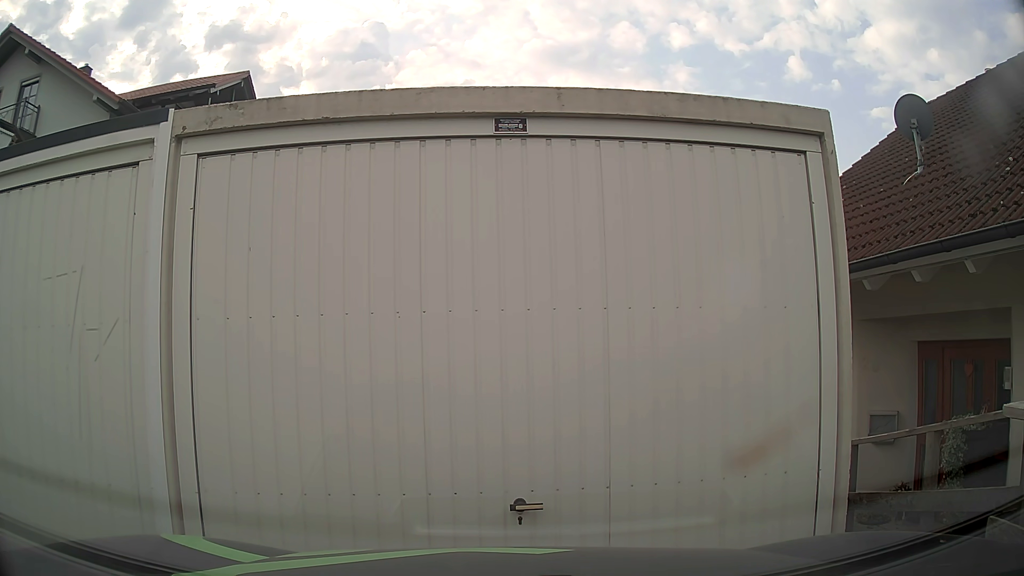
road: residential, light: Day
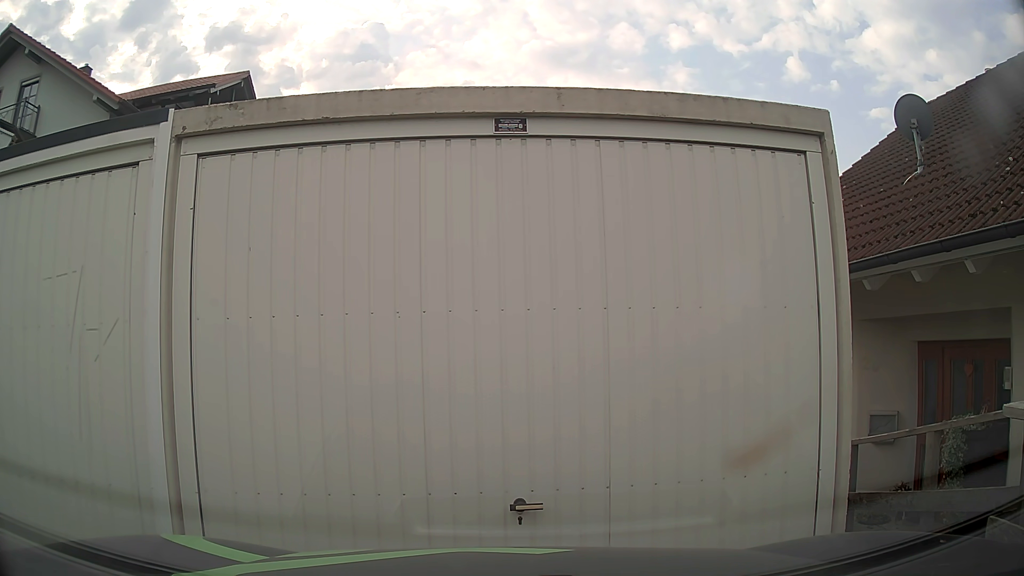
(0.0, 0.0) m; 0°
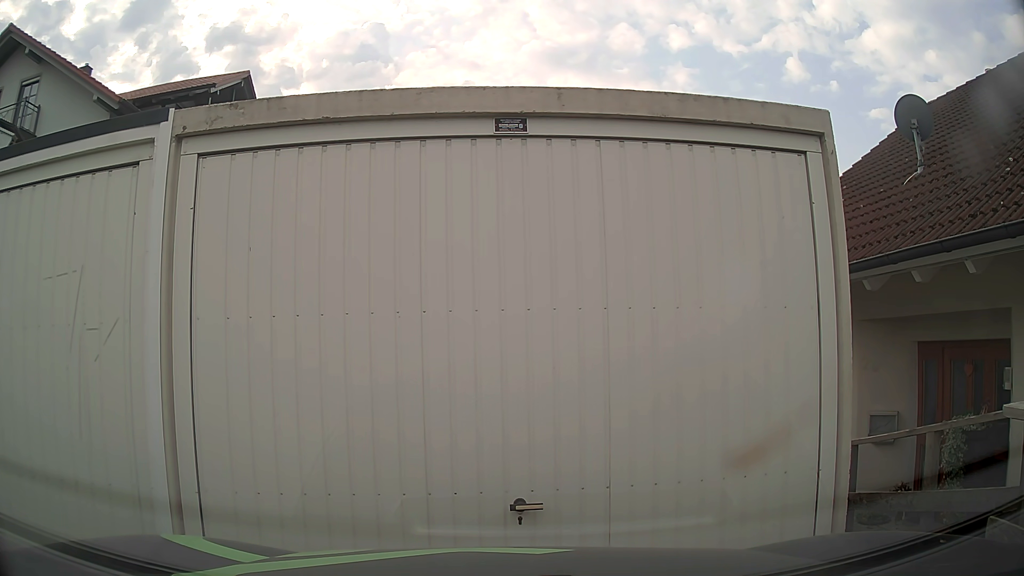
(0.0, 0.0) m; 0°
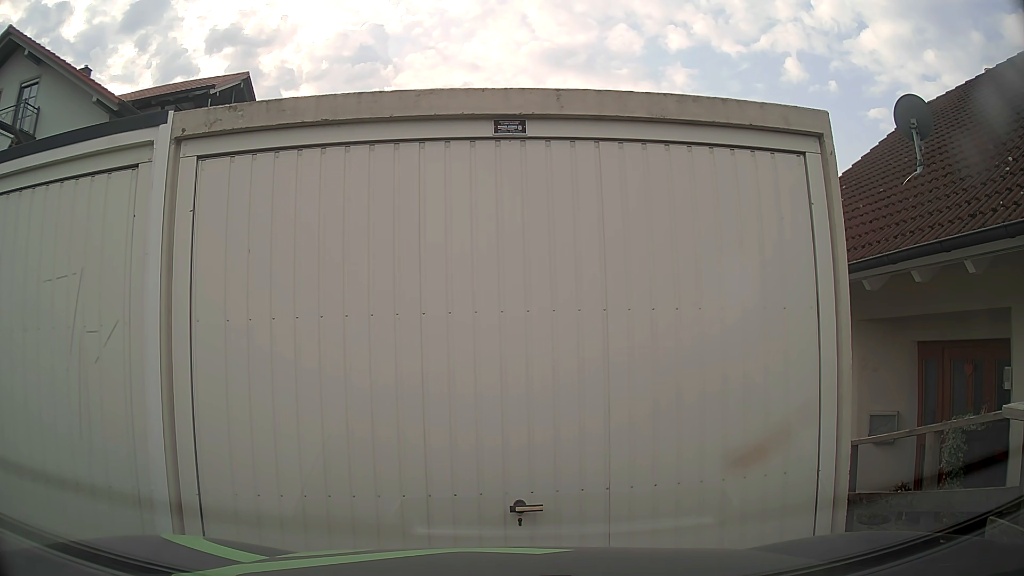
(0.0, 0.0) m; 0°
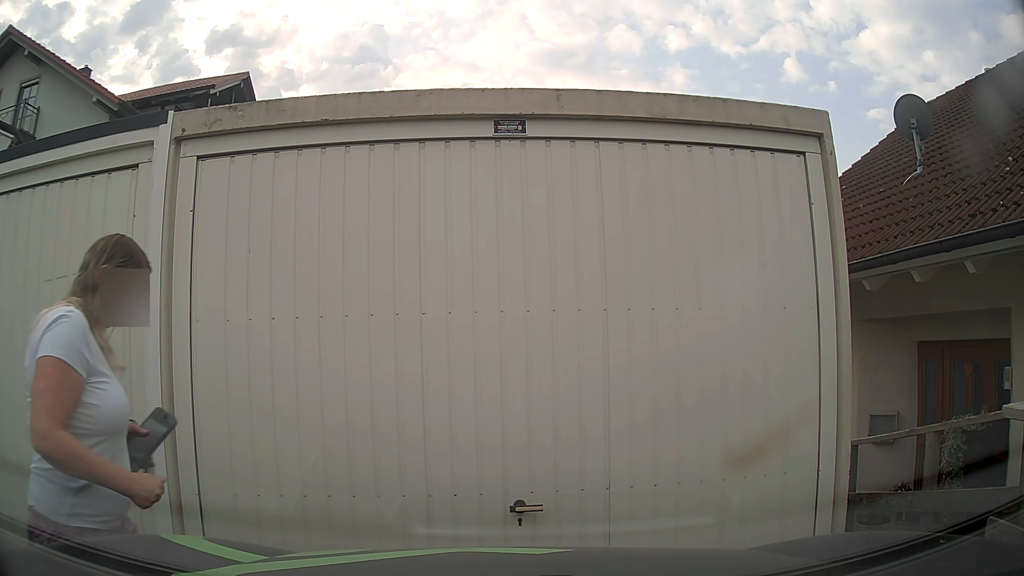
(0.0, 0.0) m; 0°
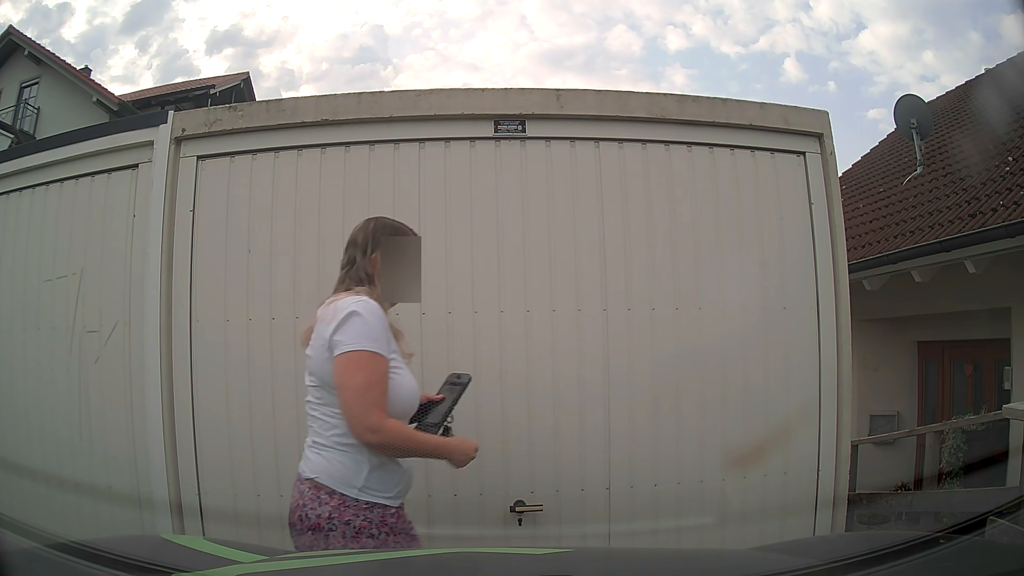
(0.0, 0.0) m; 0°
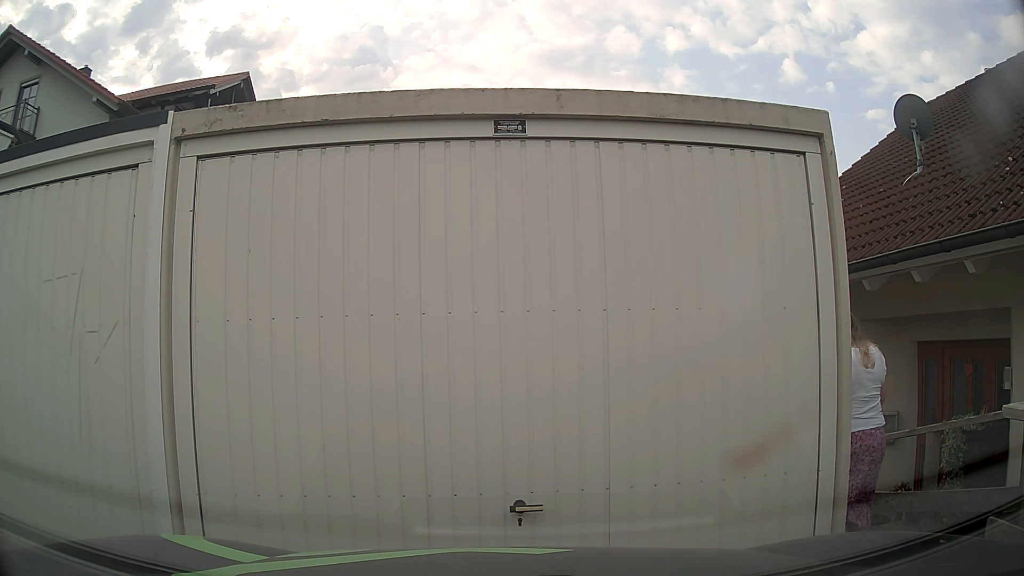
(0.0, 0.0) m; 0°
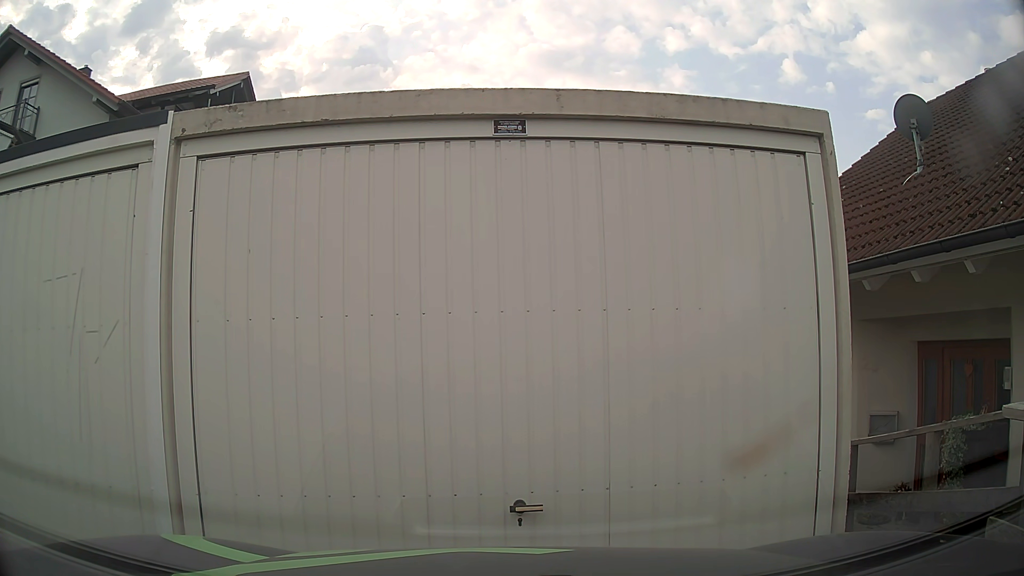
(0.0, 0.0) m; 0°
